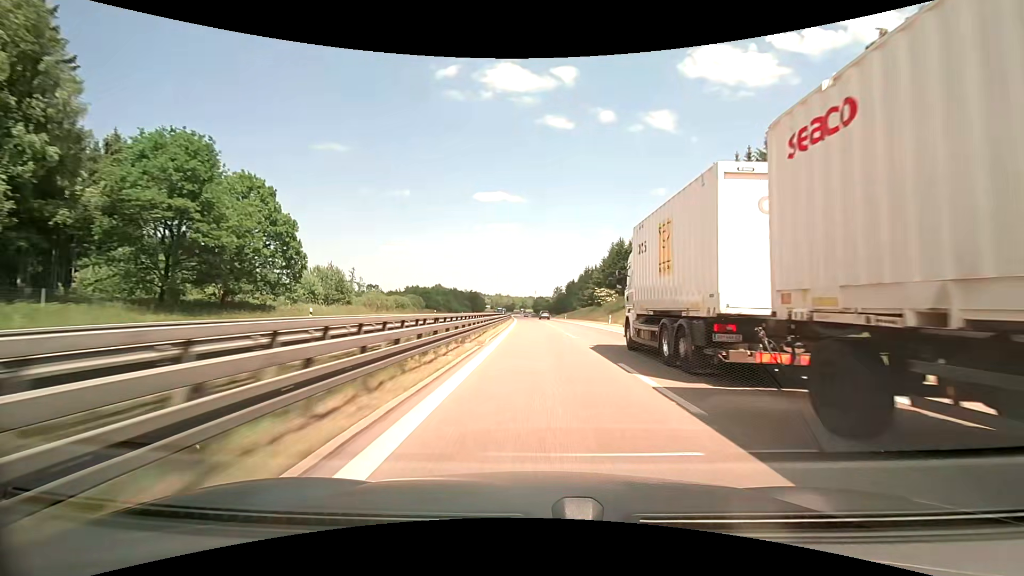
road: motorway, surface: asphalt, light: Day
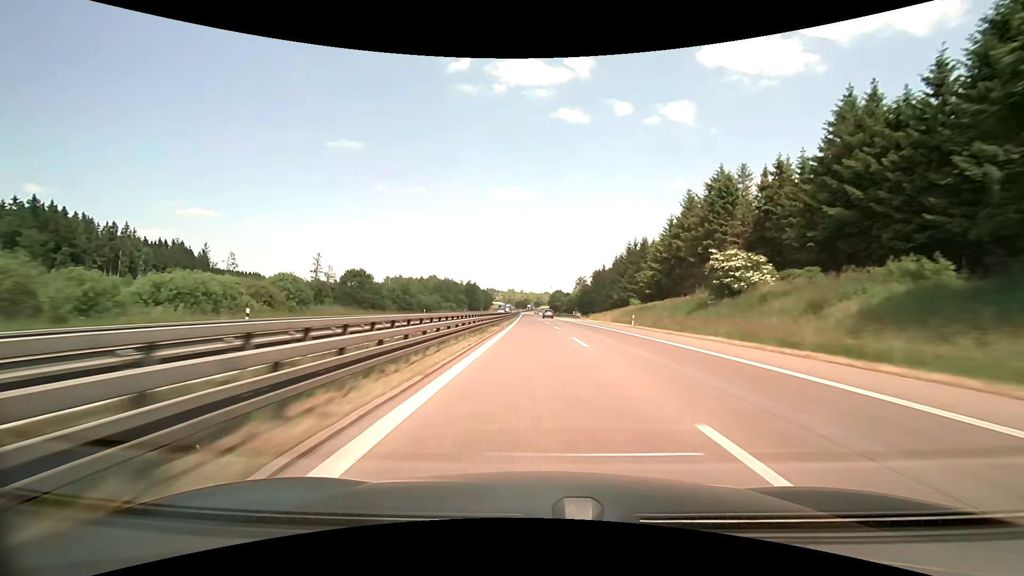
(-0.7, +60.4) m; -2°
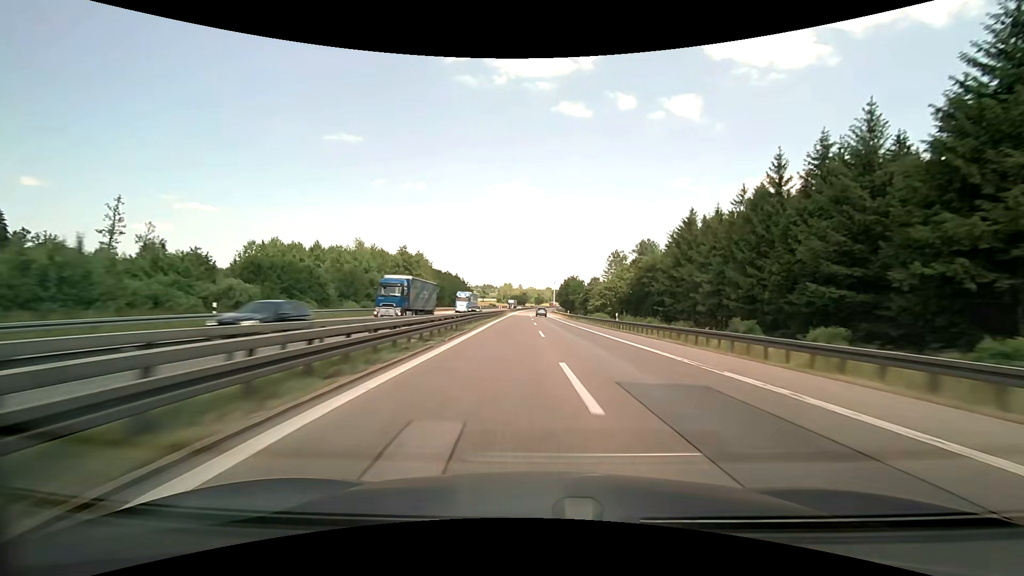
(-1.5, +100.7) m; -1°
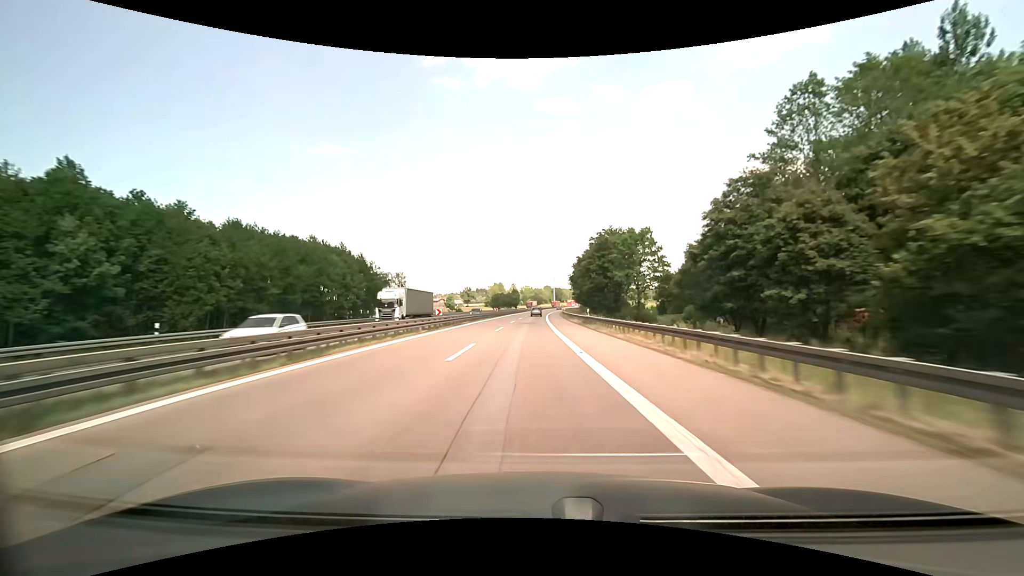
(+1.9, +100.5) m; +1°
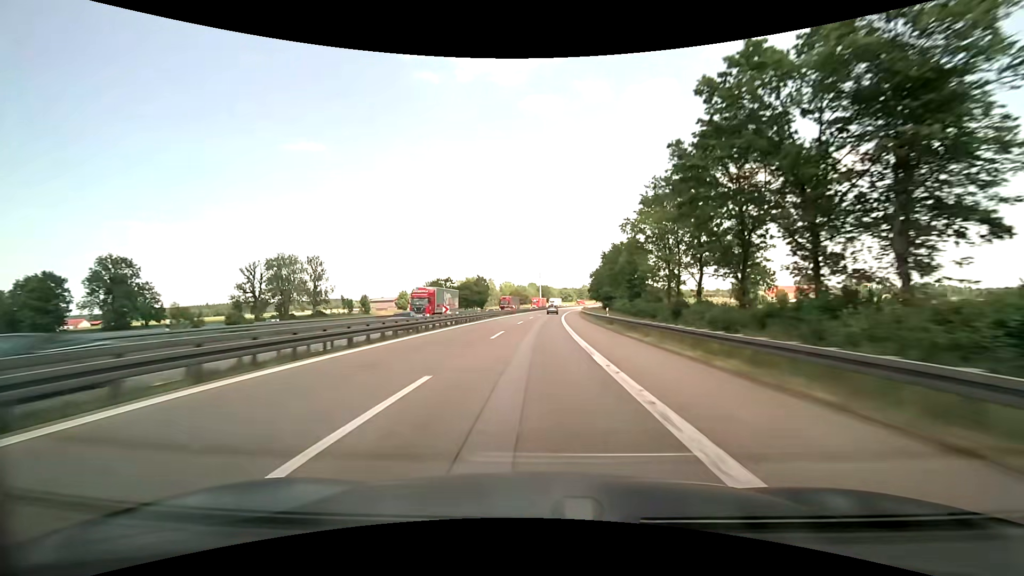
(0.0, +99.5) m; +1°
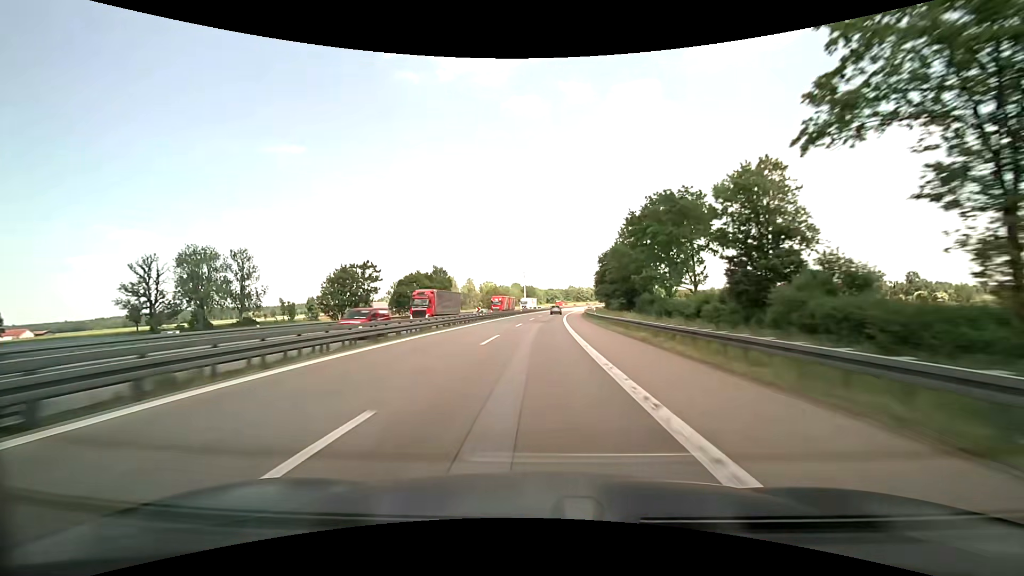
(+1.0, +39.1) m; +2°
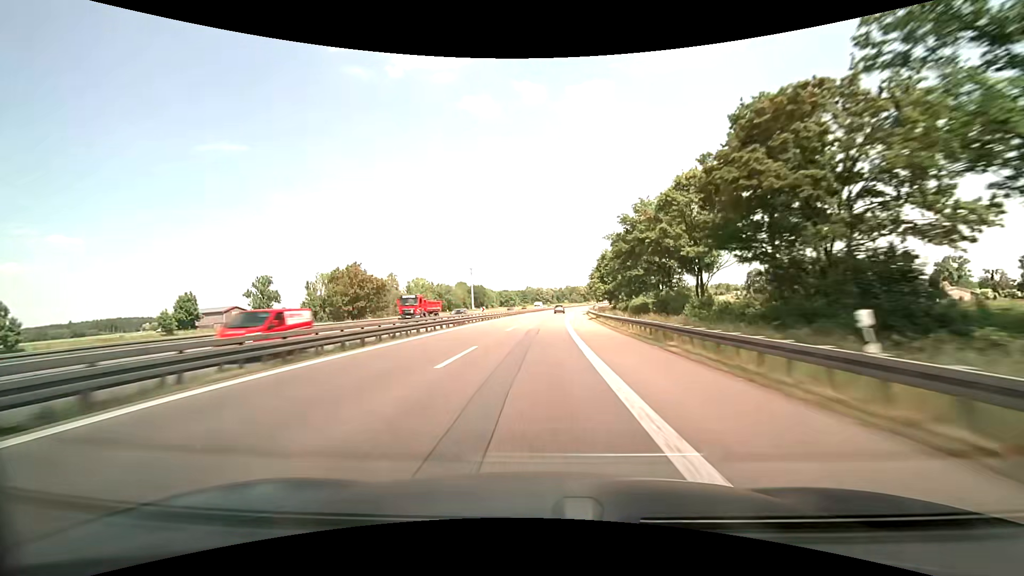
(+3.7, +96.0) m; +4°
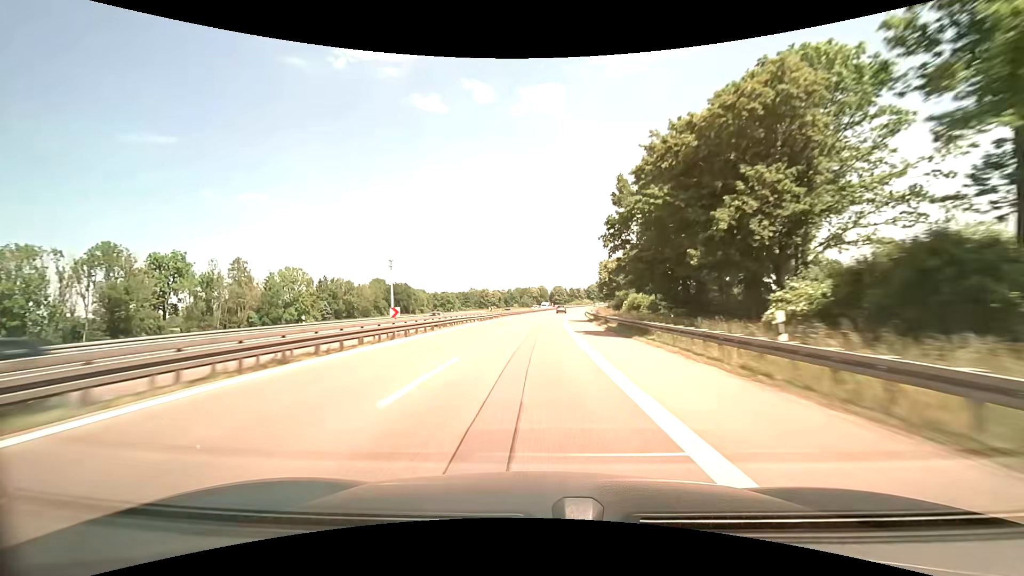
(+4.4, +93.4) m; +6°
(0, +10) (0, +20) (0, +30) (0, +40) (+1, +50) (+1, +60) (+1, +70) (+1, +80) (+2, +90) (+3, +100) m
